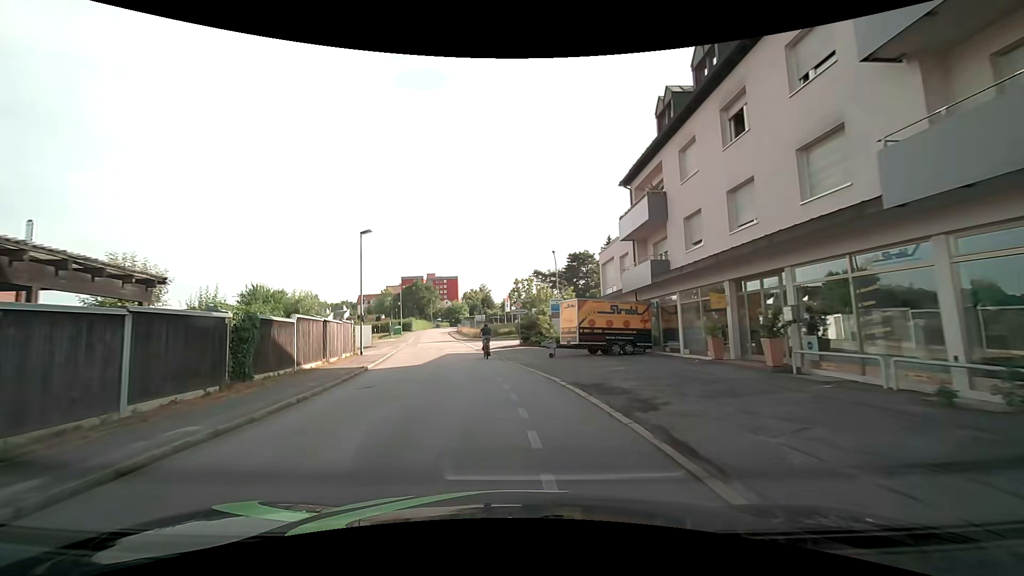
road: residential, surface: asphalt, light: Day
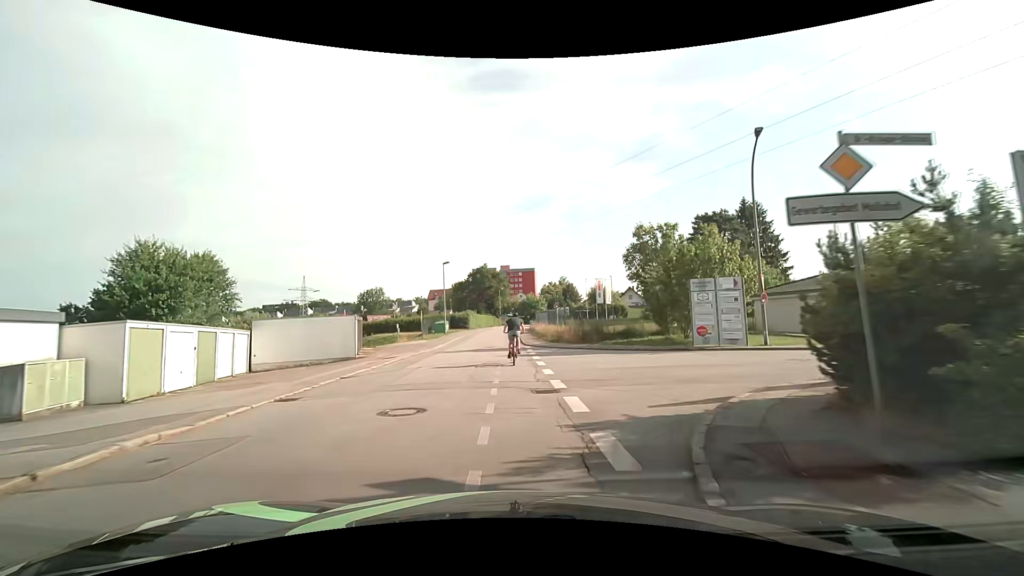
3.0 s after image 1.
(-2.6, +29.7) m; -9°
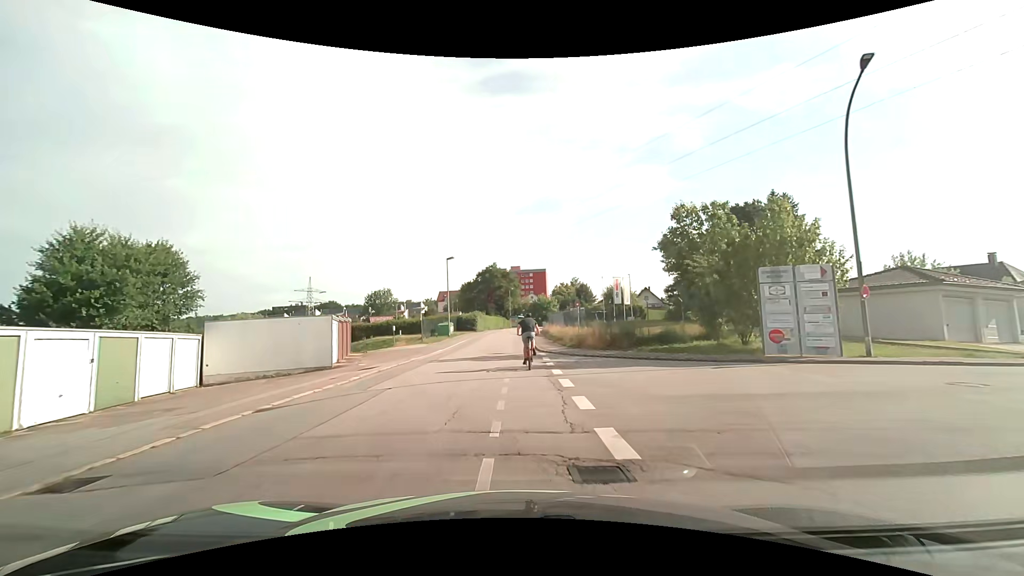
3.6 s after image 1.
(-0.1, +5.5) m; -2°
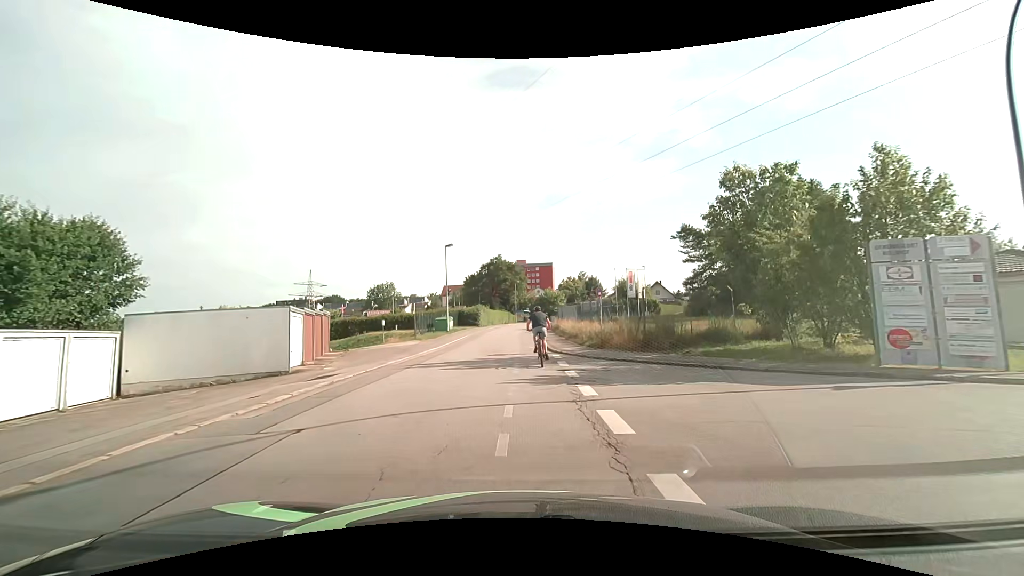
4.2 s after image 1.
(0.0, +5.1) m; 0°
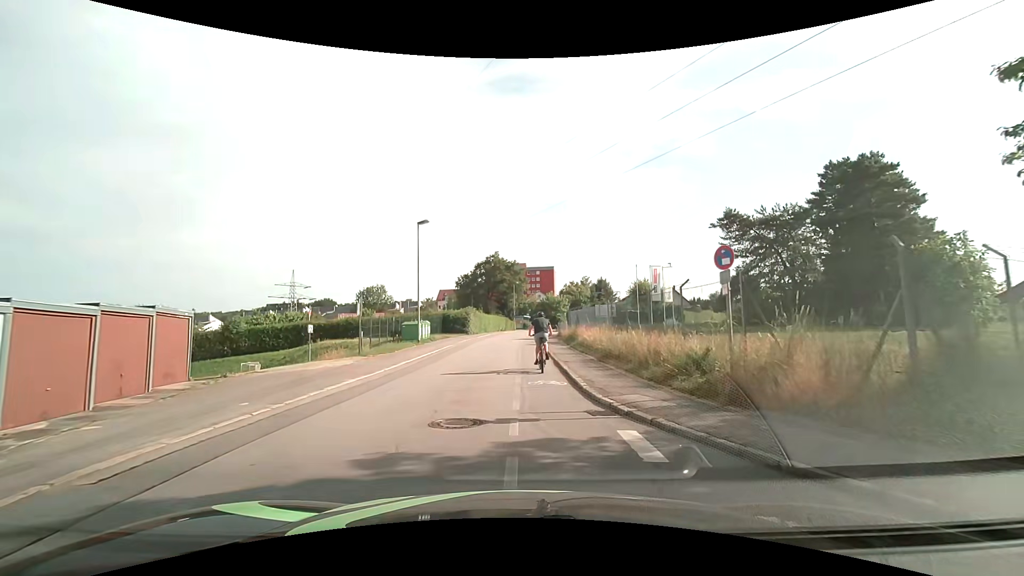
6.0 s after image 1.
(-0.1, +12.5) m; 0°
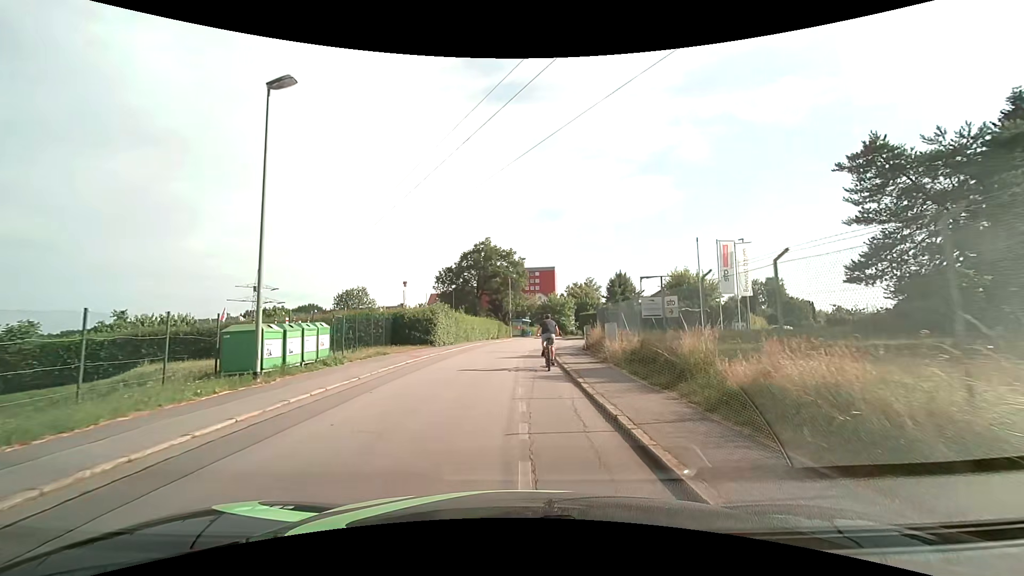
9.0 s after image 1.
(+0.1, +20.1) m; 0°
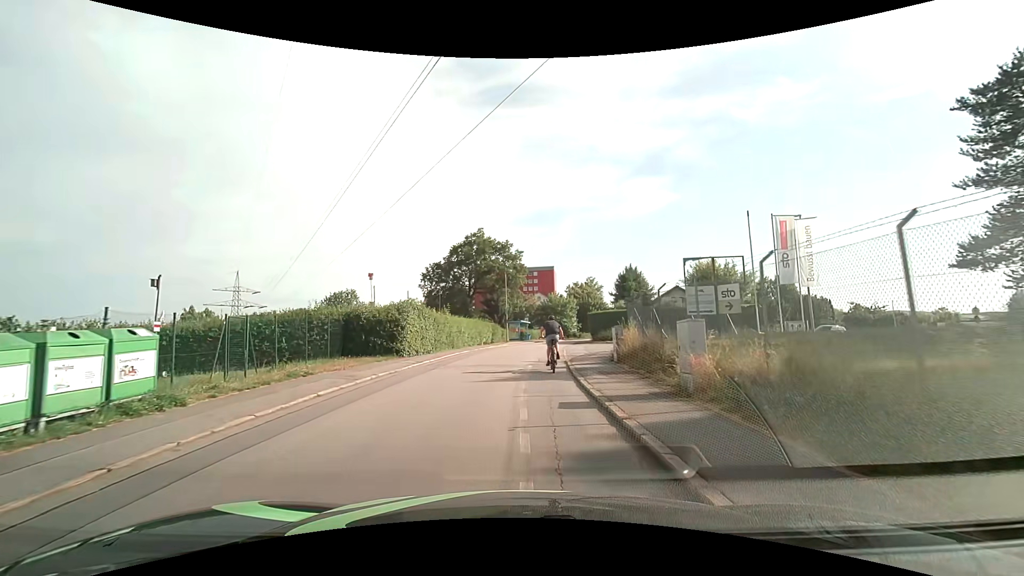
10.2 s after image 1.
(0.0, +8.7) m; 0°
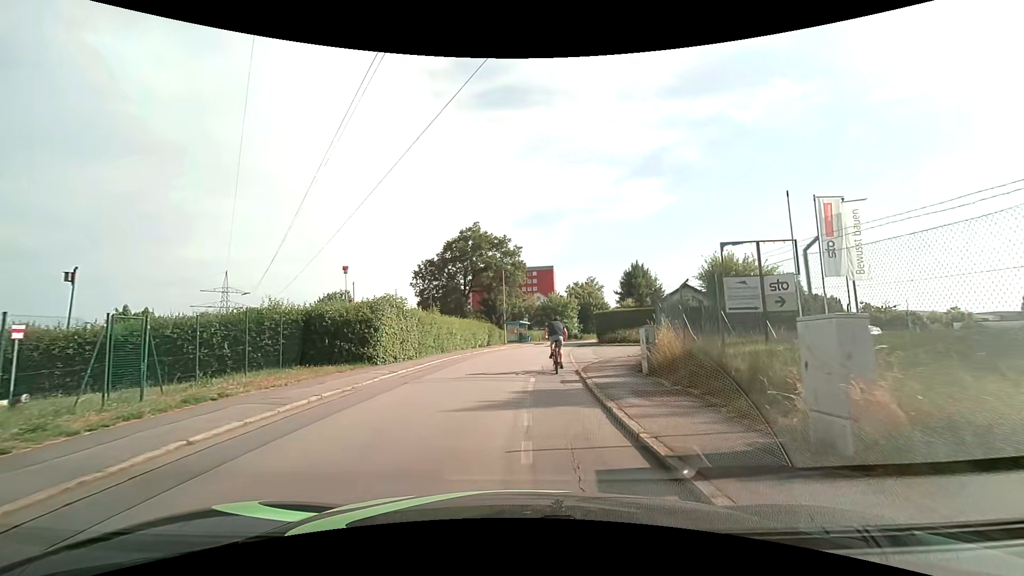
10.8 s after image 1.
(0.0, +4.3) m; 0°
(0, +10) (+1, +20) (+2, +30) (+3, +40) (+5, +50) (+7, +59) (+9, +69) (+12, +79) (+16, +88) (+19, +98) m
